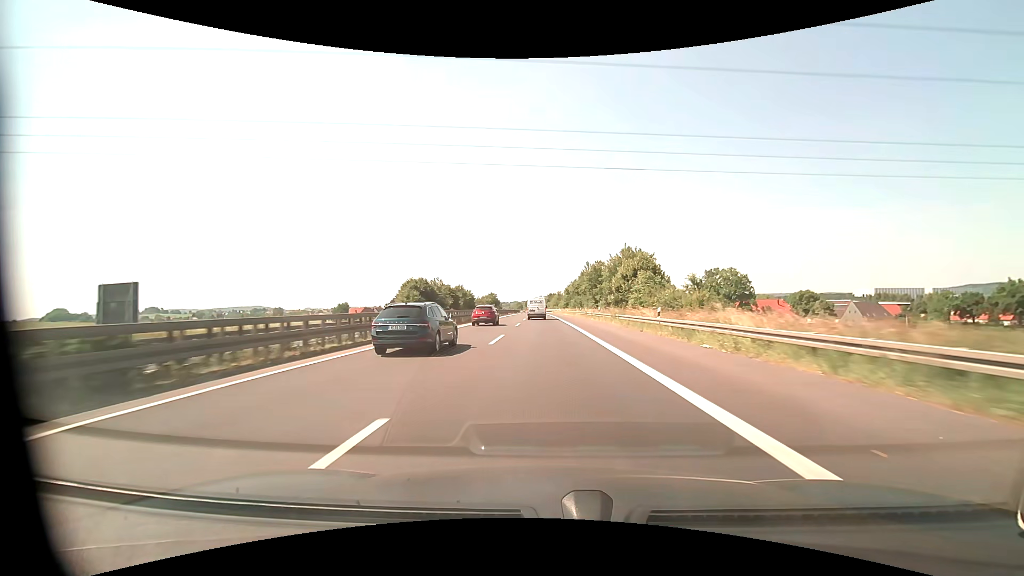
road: motorway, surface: asphalt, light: Day
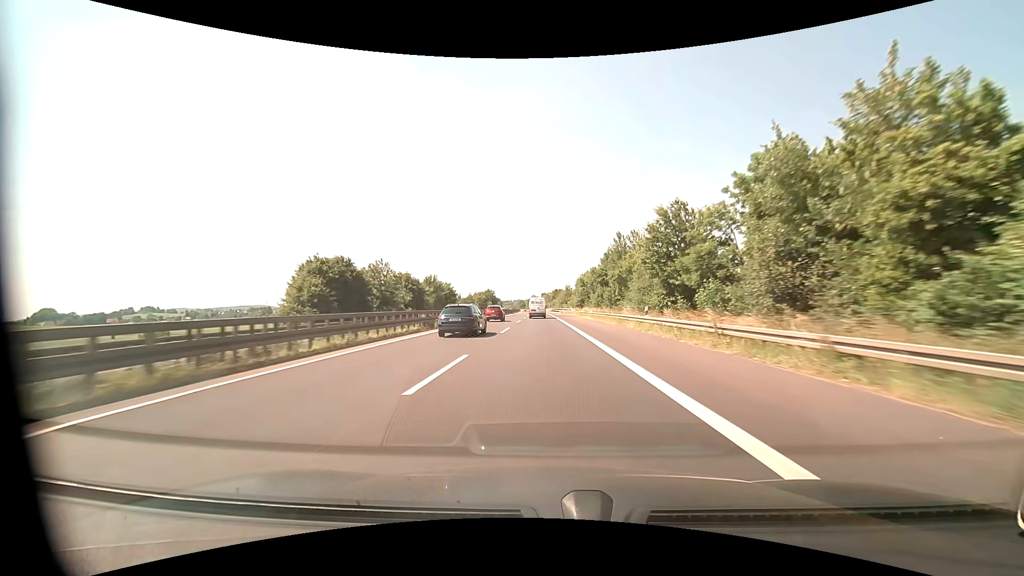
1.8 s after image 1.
(-0.2, +46.2) m; 0°
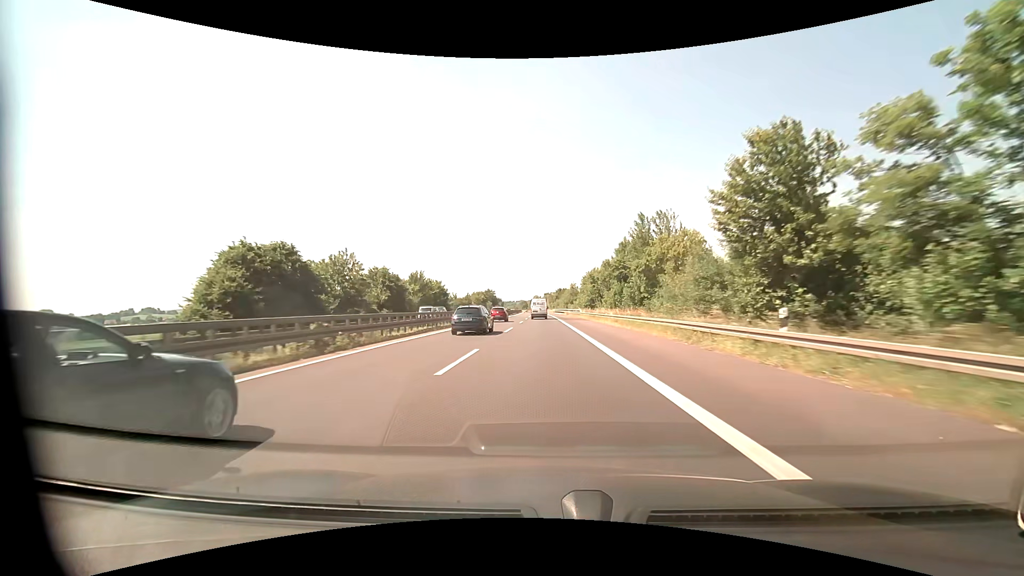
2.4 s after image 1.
(-0.1, +15.6) m; 0°
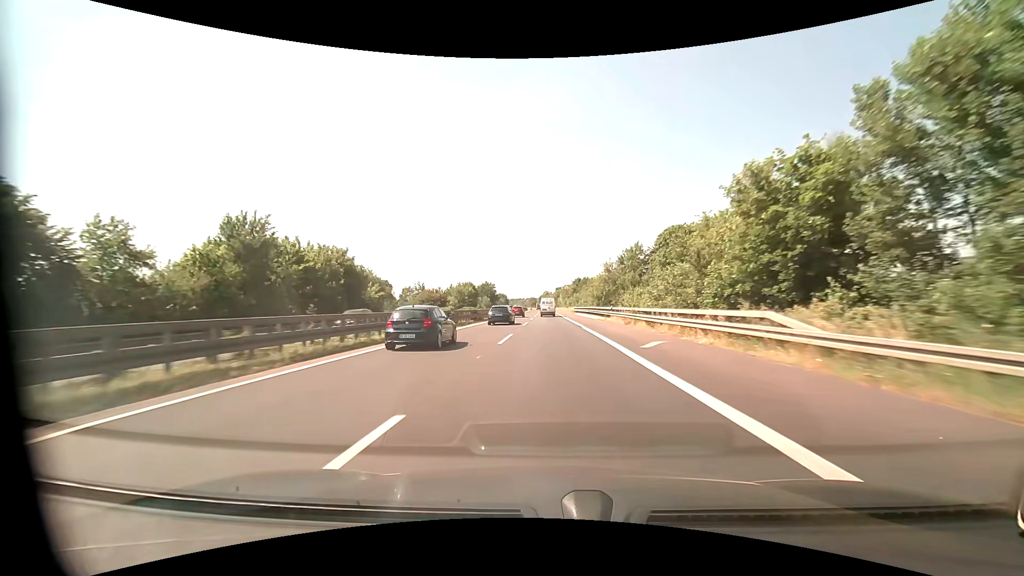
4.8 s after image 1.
(-0.6, +63.8) m; -1°
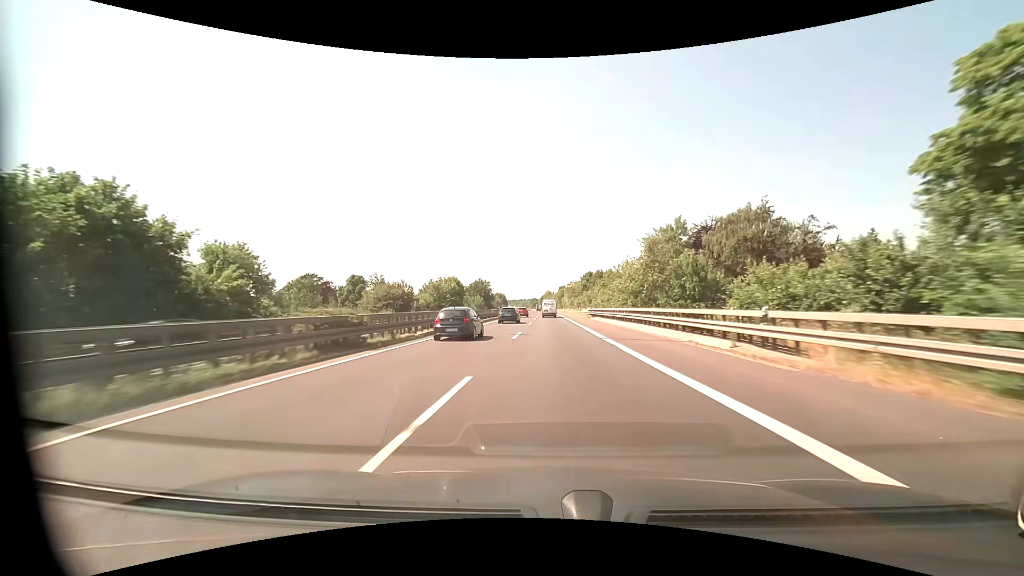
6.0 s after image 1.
(-0.1, +32.6) m; 0°
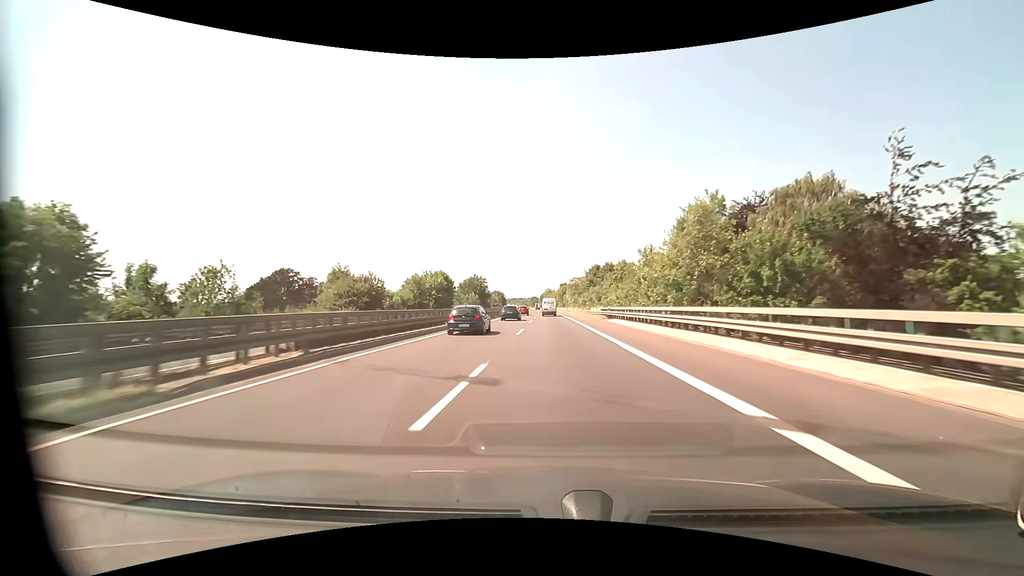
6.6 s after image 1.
(0.0, +16.5) m; 0°
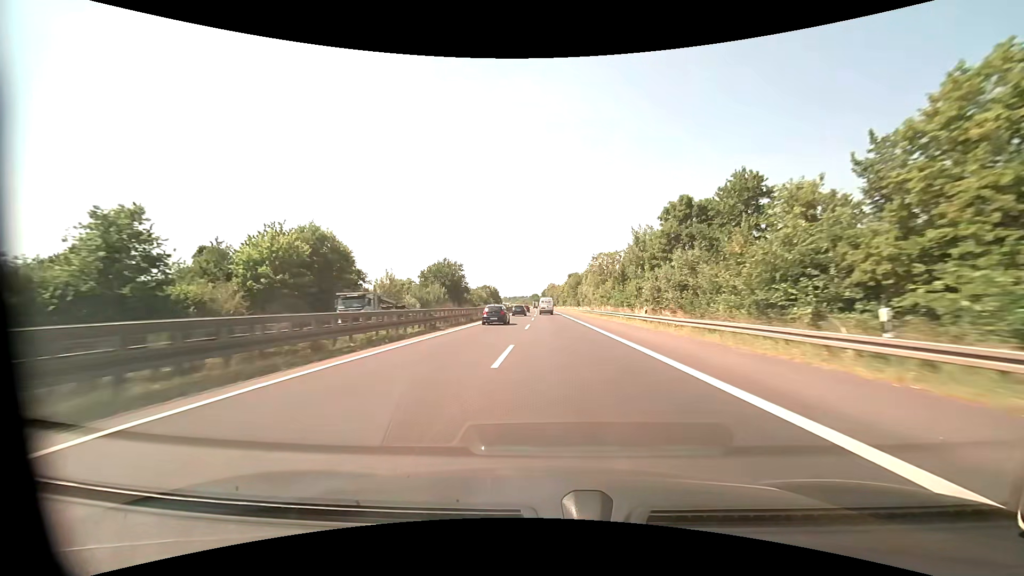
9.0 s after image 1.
(-0.4, +66.7) m; 0°
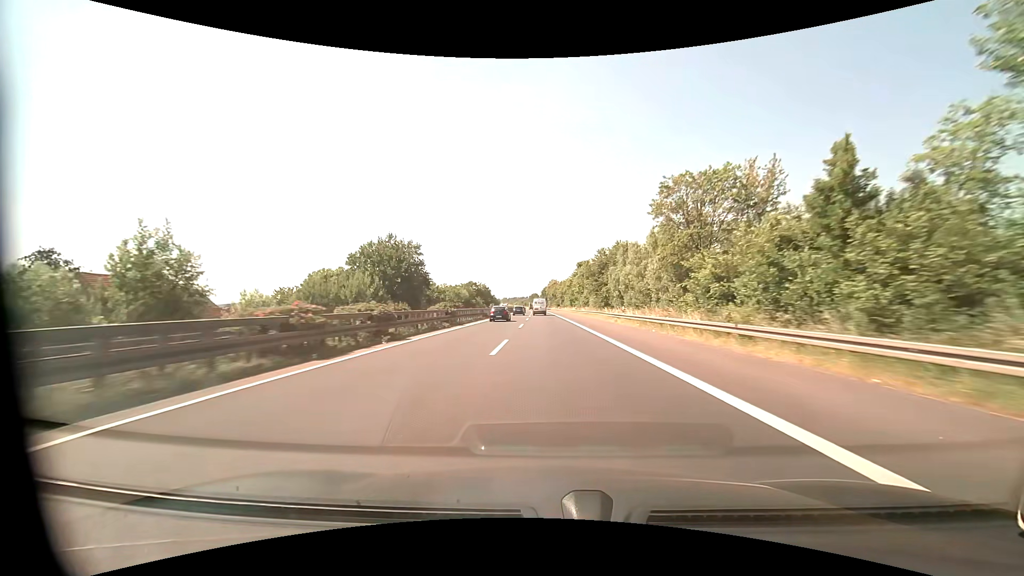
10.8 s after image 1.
(+0.1, +51.0) m; 0°
(0, +10) (0, +20) (0, +30) (0, +40) (0, +50) (-1, +60) (-1, +70) (-1, +80) (-1, +90) (-2, +100) m
